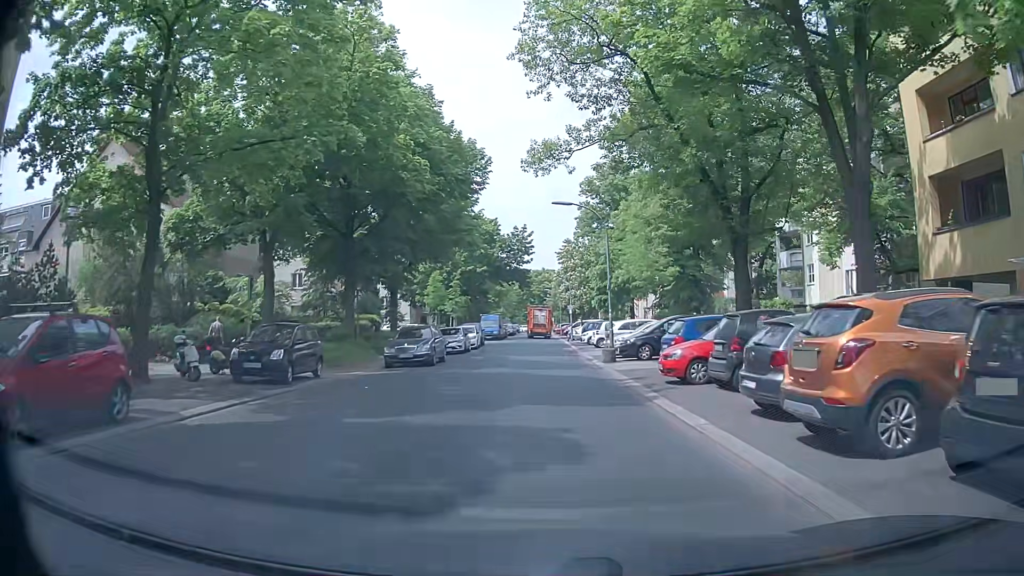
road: residential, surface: asphalt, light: Day
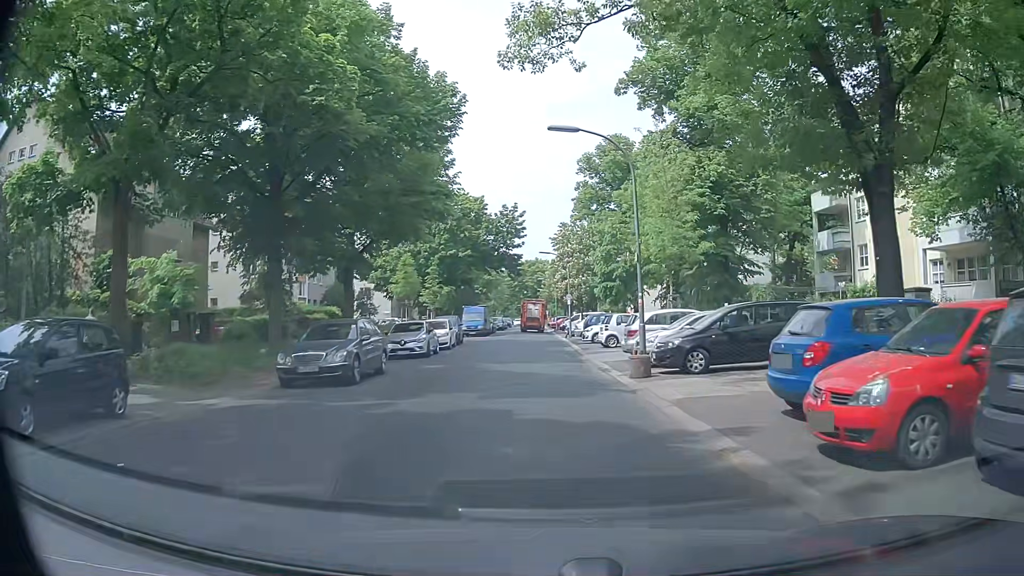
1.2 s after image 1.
(+0.1, +9.3) m; +1°
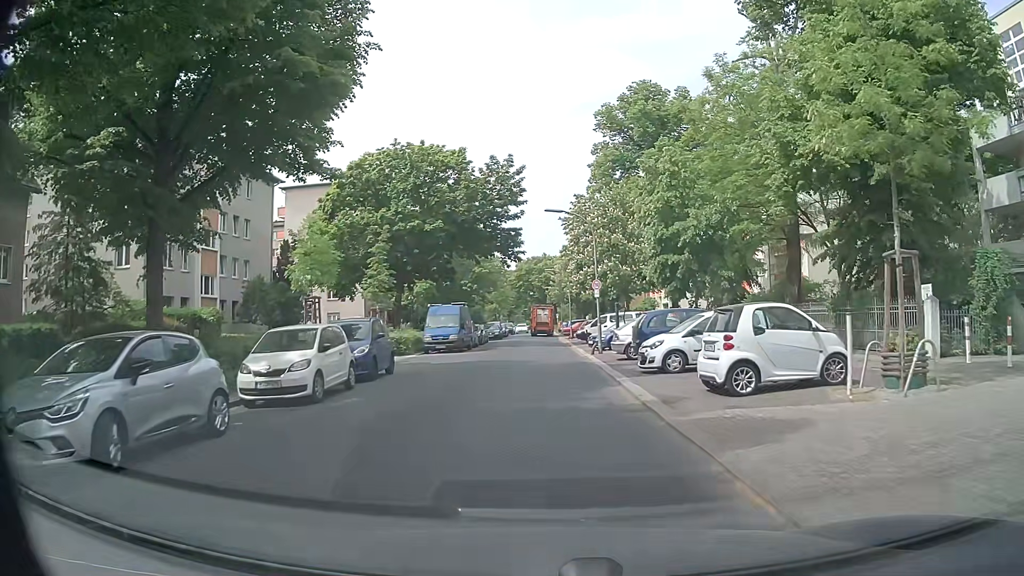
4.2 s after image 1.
(+0.2, +19.9) m; +1°
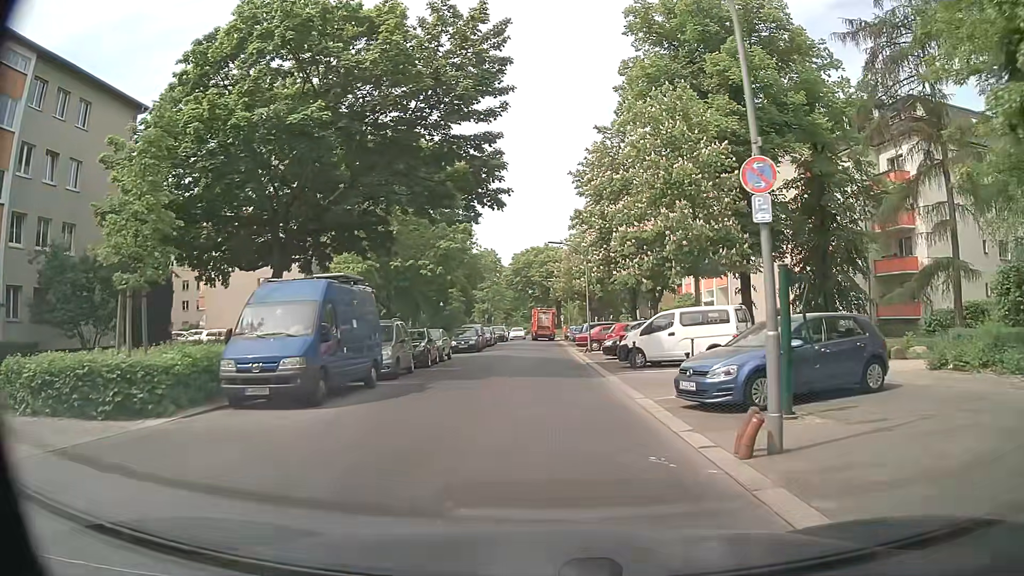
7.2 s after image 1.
(-0.4, +22.0) m; -1°
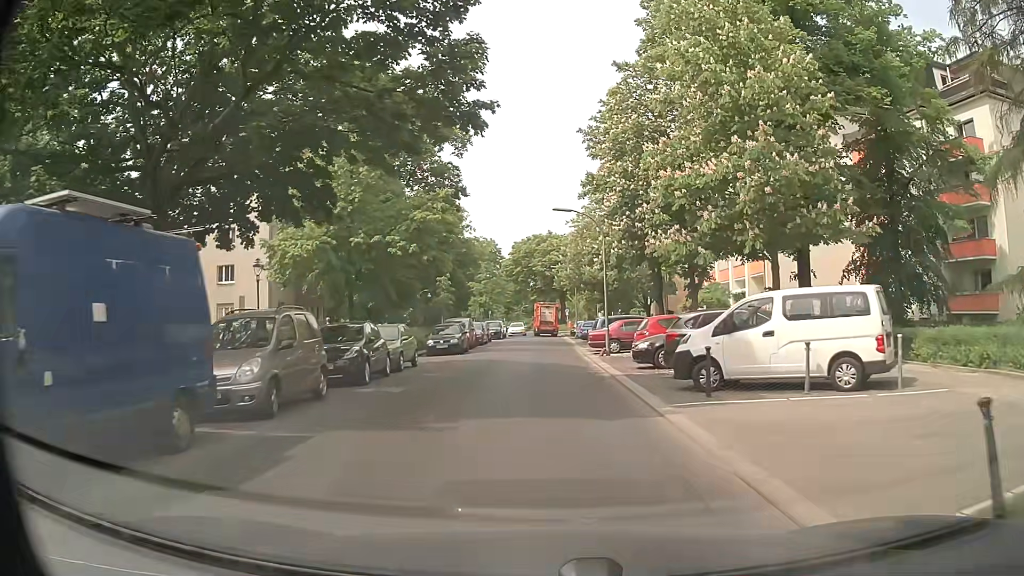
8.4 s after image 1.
(0.0, +9.1) m; 0°
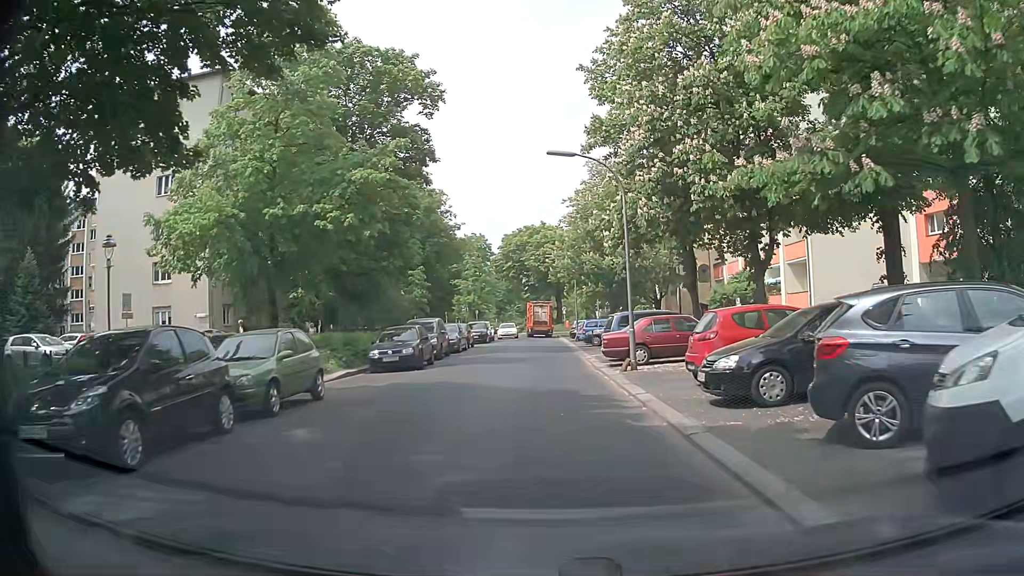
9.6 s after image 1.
(0.0, +9.4) m; +1°
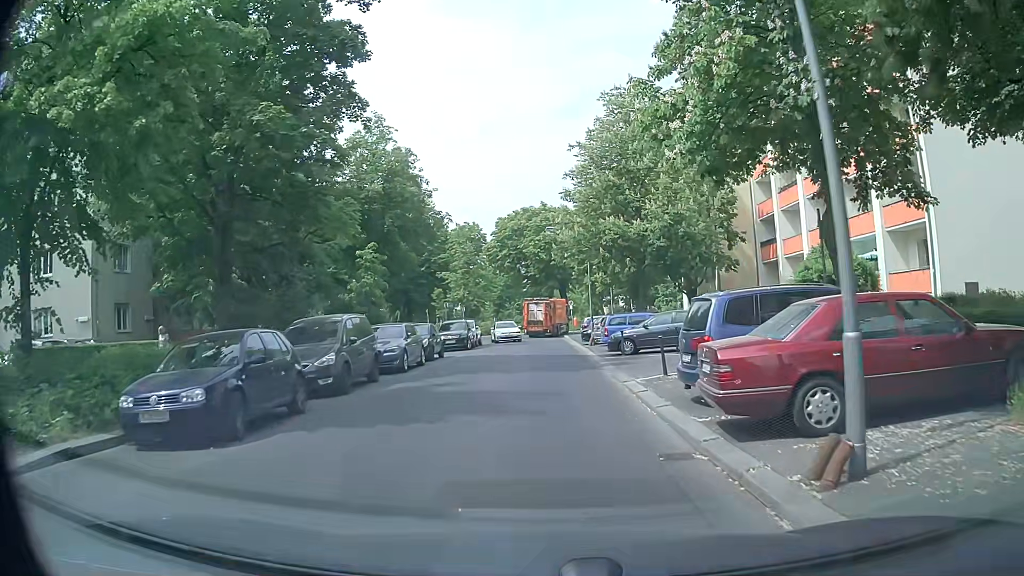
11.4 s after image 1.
(-0.2, +13.4) m; -1°
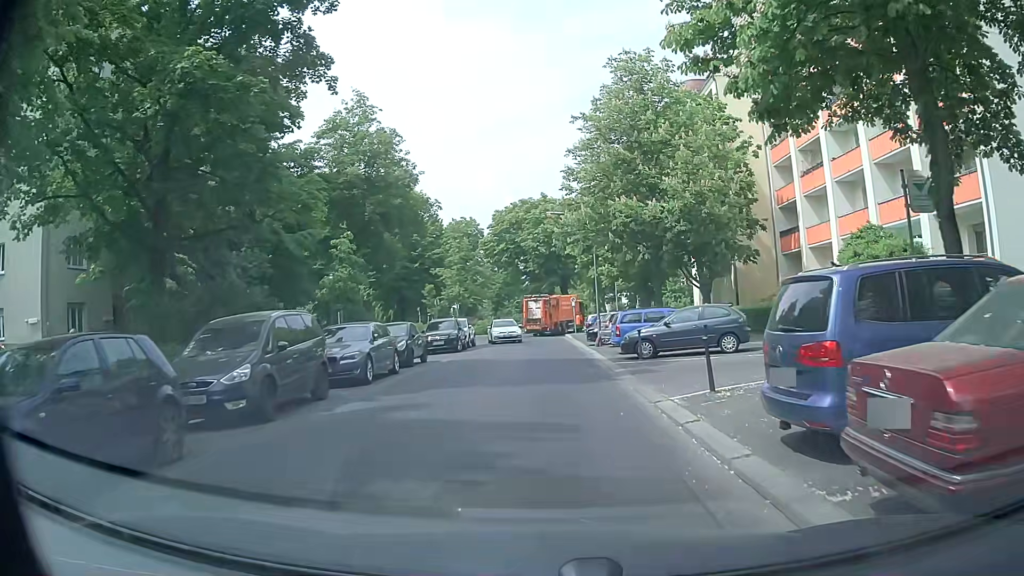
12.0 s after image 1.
(0.0, +4.2) m; 0°
(0, +10) (0, +20) (0, +30) (0, +40) (0, +50) (0, +60) (+7, +67) (+15, +72) (+22, +80) (+26, +89) m
